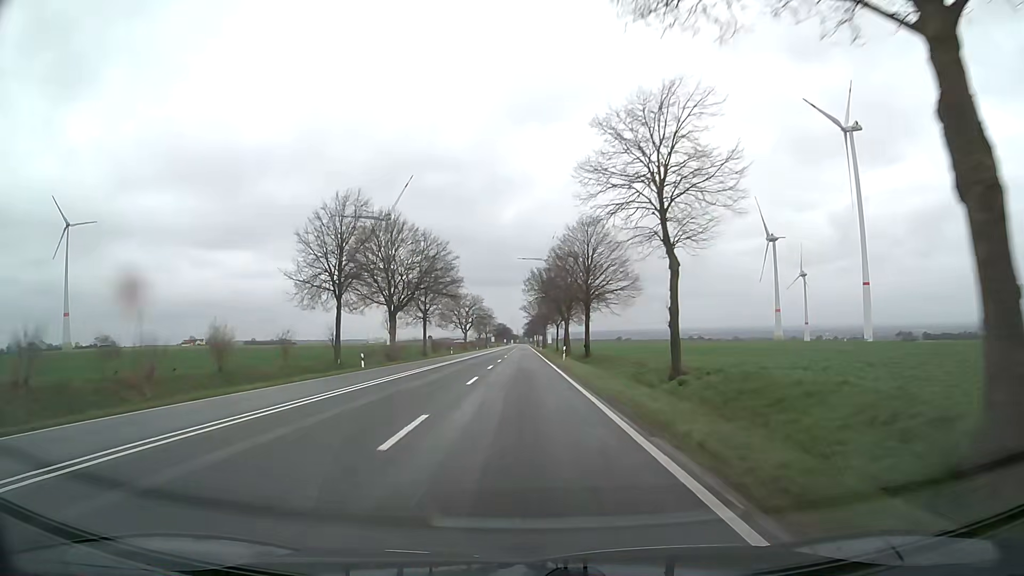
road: primary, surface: asphalt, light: Day
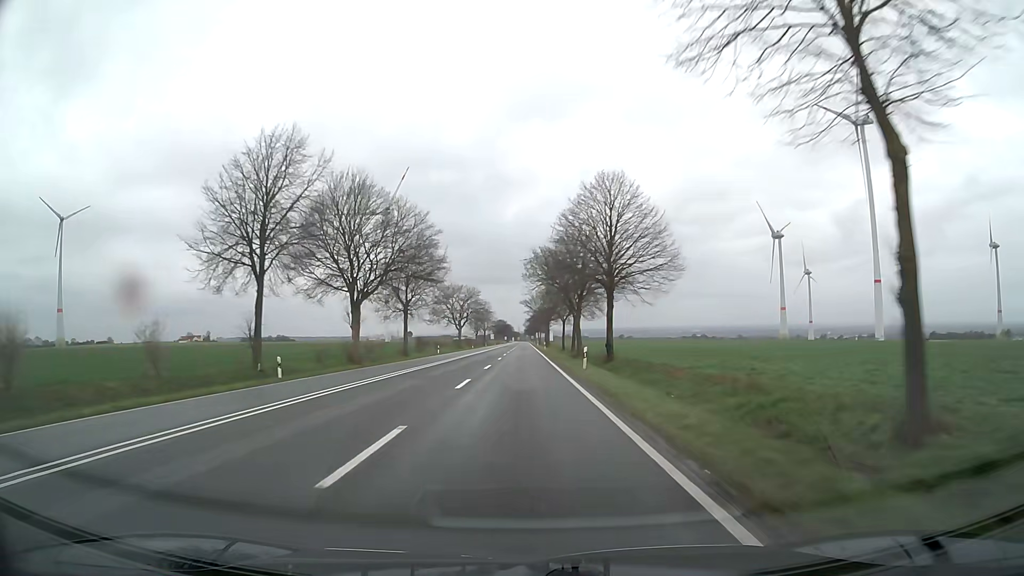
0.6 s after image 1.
(0.0, +15.1) m; 0°
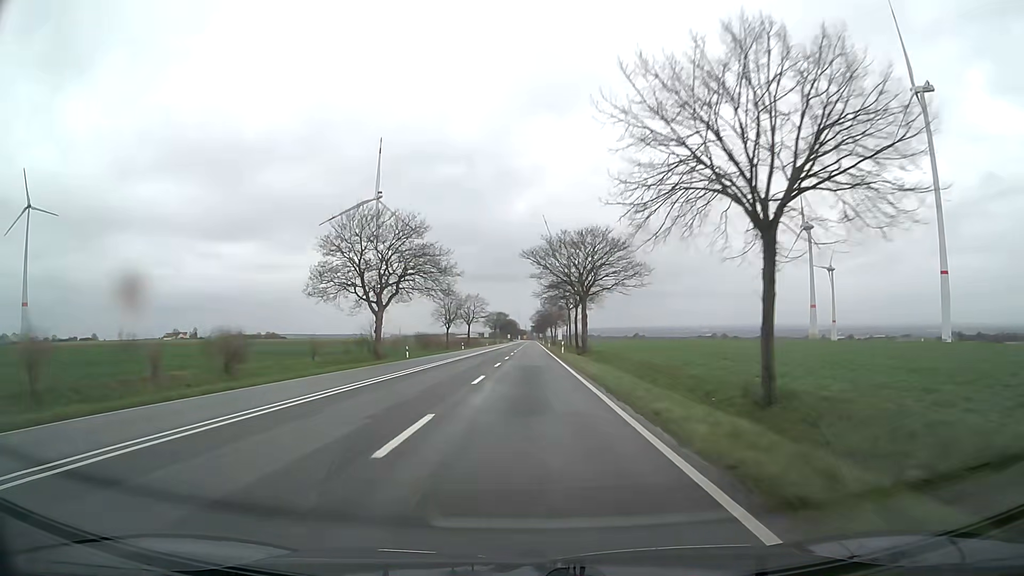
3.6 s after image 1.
(-0.6, +77.0) m; -1°
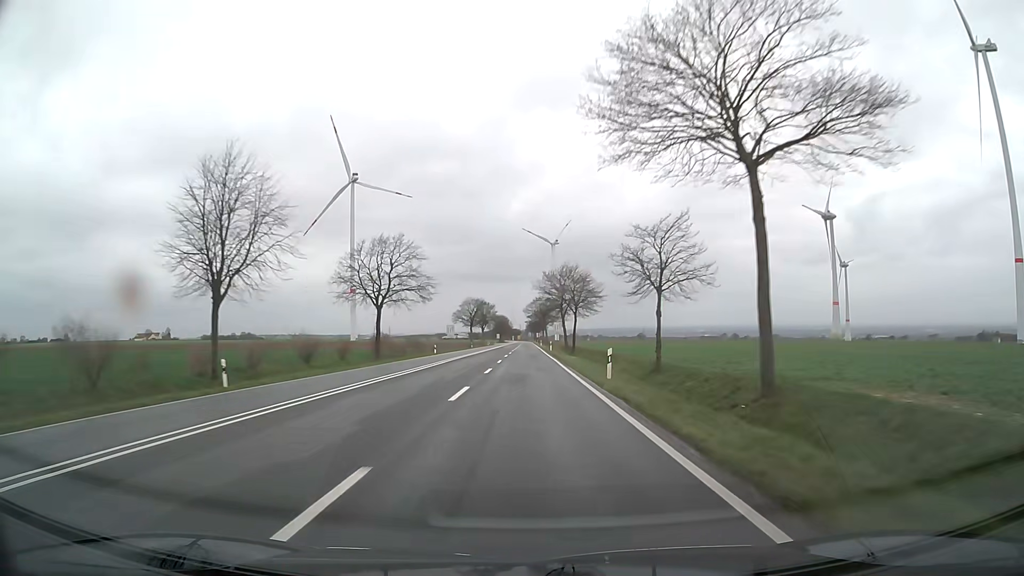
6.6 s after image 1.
(+0.1, +78.2) m; 0°
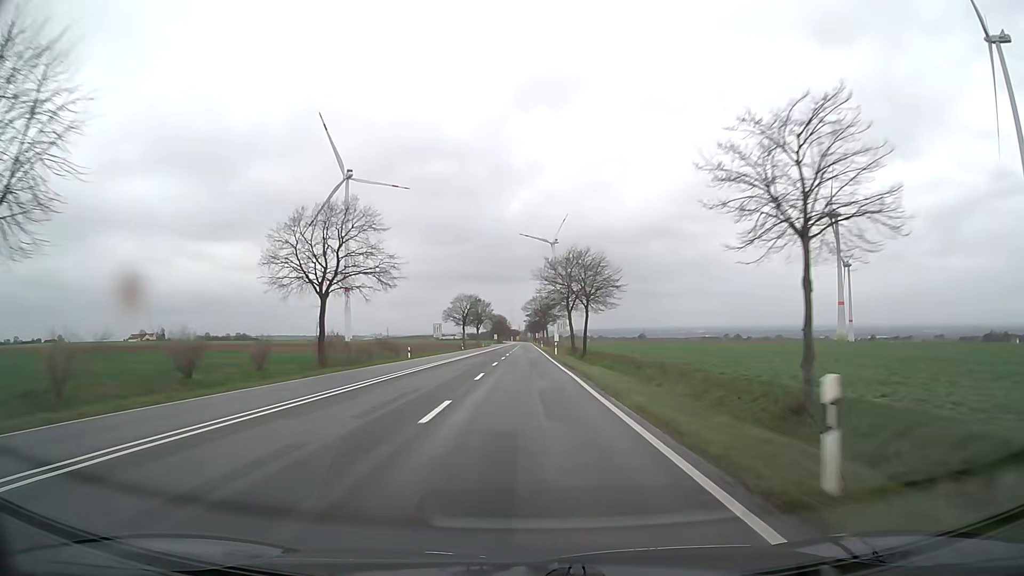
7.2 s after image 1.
(0.0, +15.7) m; 0°
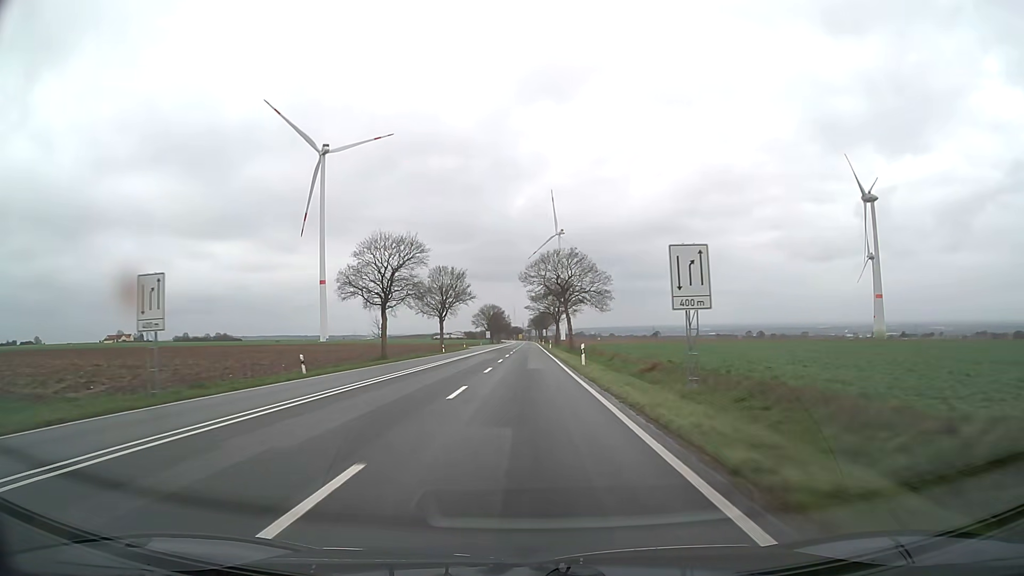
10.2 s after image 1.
(-0.1, +78.8) m; 0°
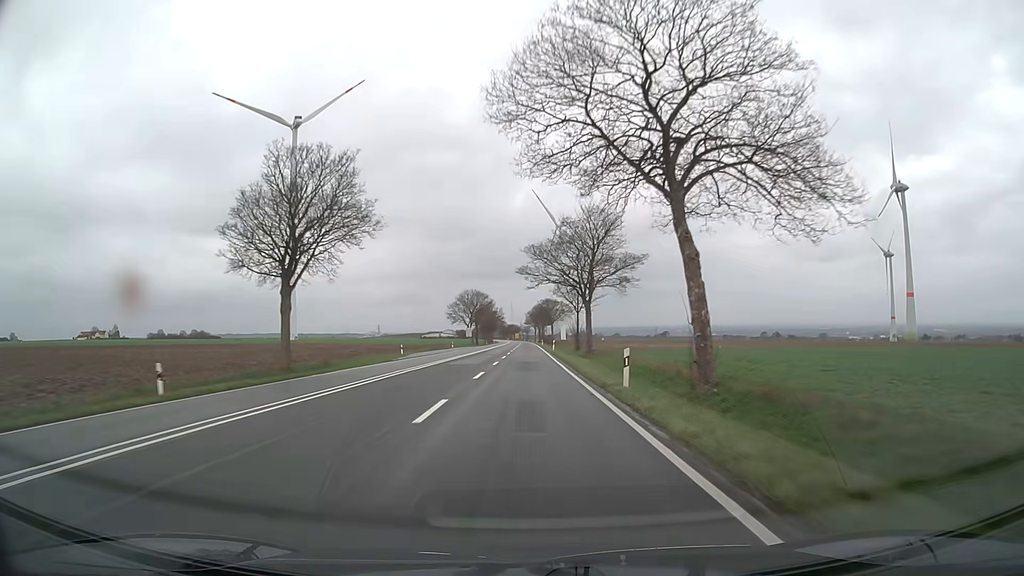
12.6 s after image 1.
(+0.1, +63.2) m; 0°
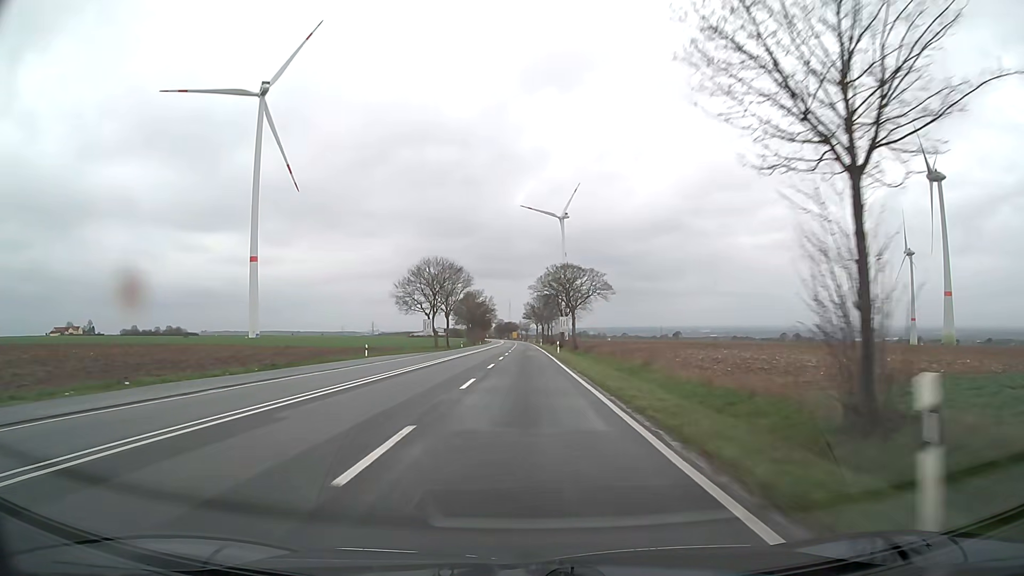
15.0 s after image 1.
(-0.1, +62.8) m; 0°
(0, +10) (0, +20) (0, +30) (0, +40) (0, +50) (0, +60) (0, +70) (0, +80) (0, +90) (0, +100) m
